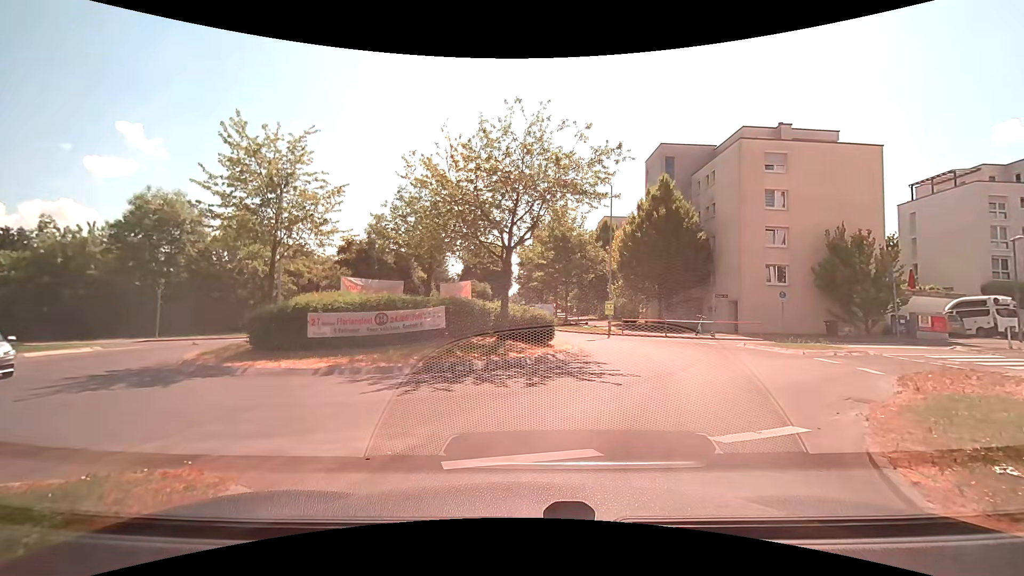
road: tertiary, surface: asphalt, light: Day
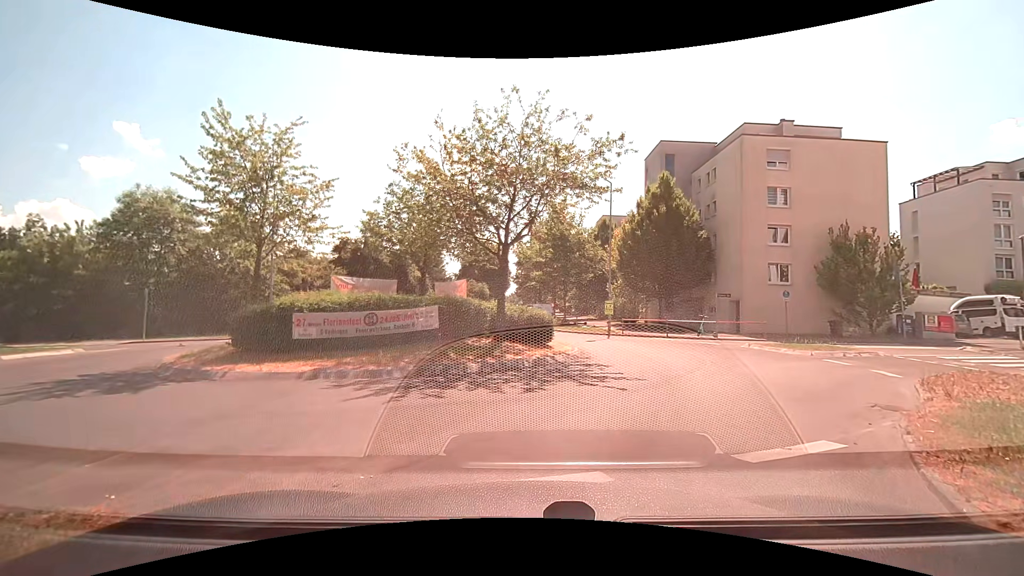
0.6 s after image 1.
(0.0, +0.7) m; 0°
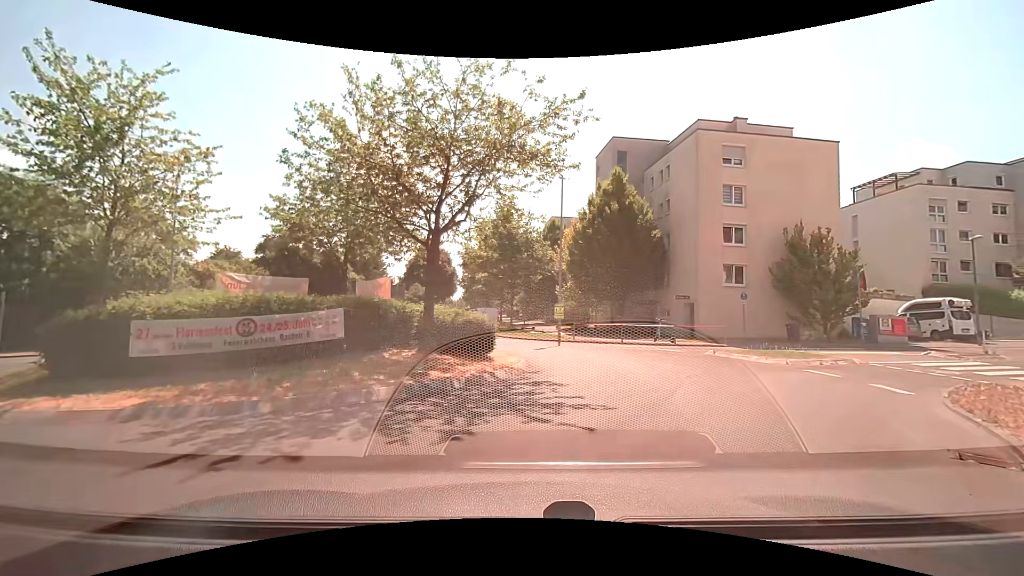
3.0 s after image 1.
(+0.1, +3.3) m; +6°
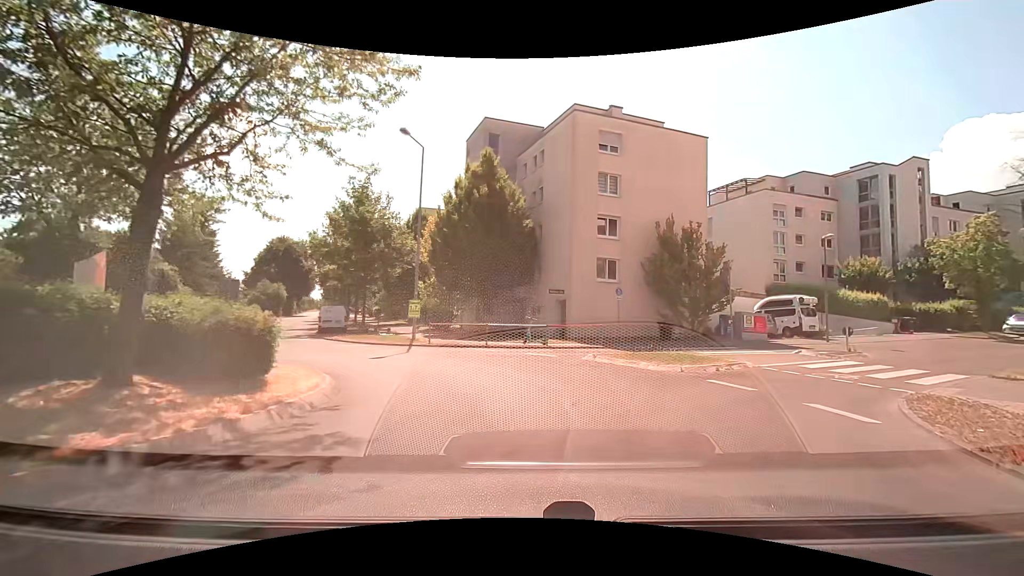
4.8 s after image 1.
(+0.5, +5.0) m; +14°
